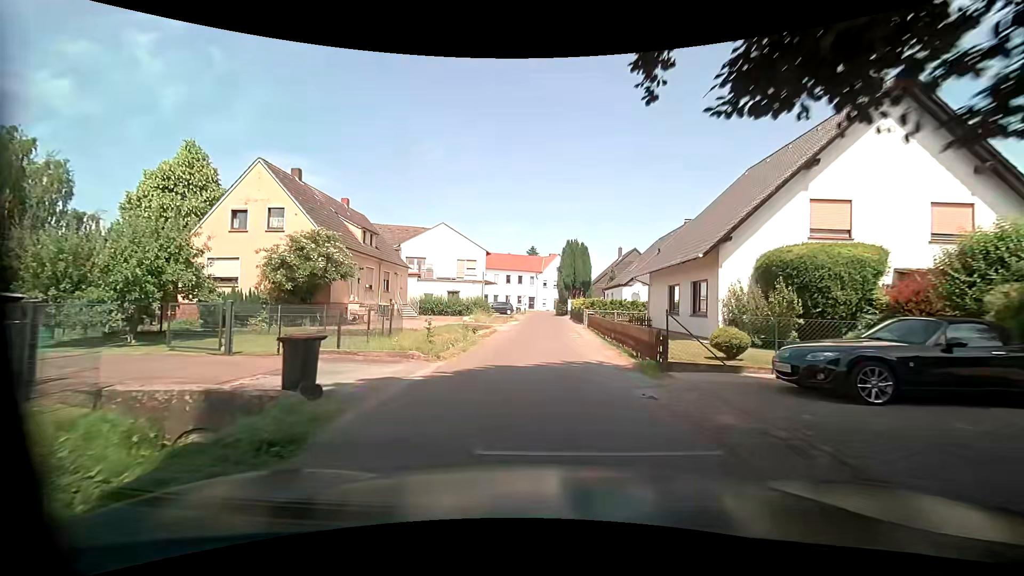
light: Day
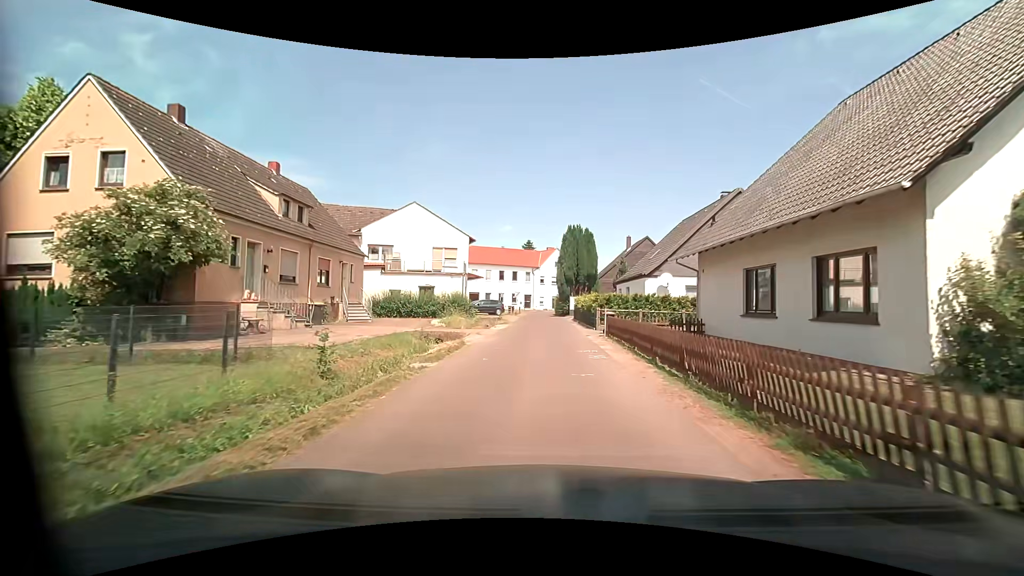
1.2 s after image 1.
(0.0, +10.0) m; 0°
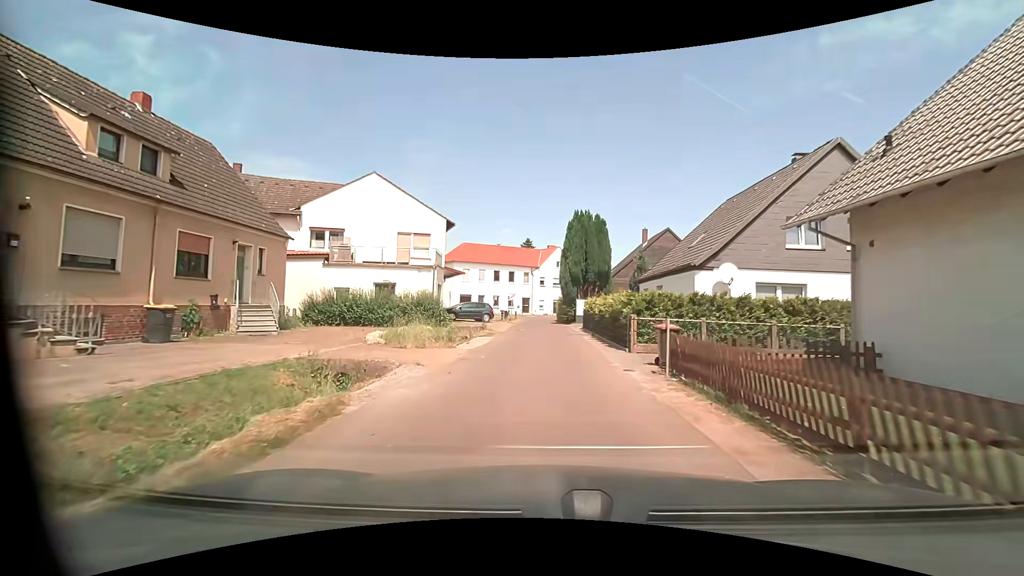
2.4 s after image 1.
(0.0, +10.0) m; 0°
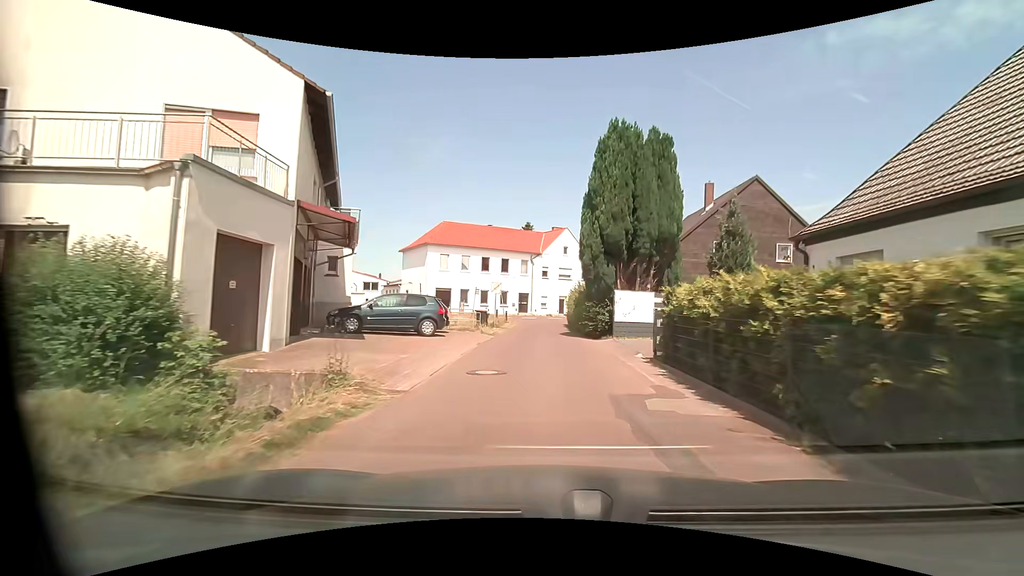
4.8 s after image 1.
(-0.3, +19.8) m; -1°
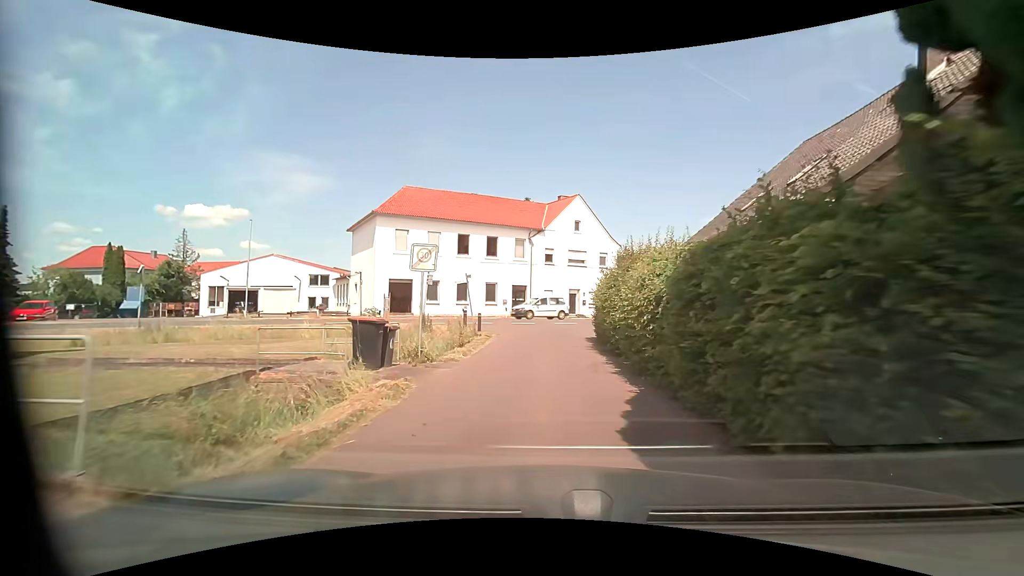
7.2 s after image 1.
(+0.1, +19.2) m; 0°
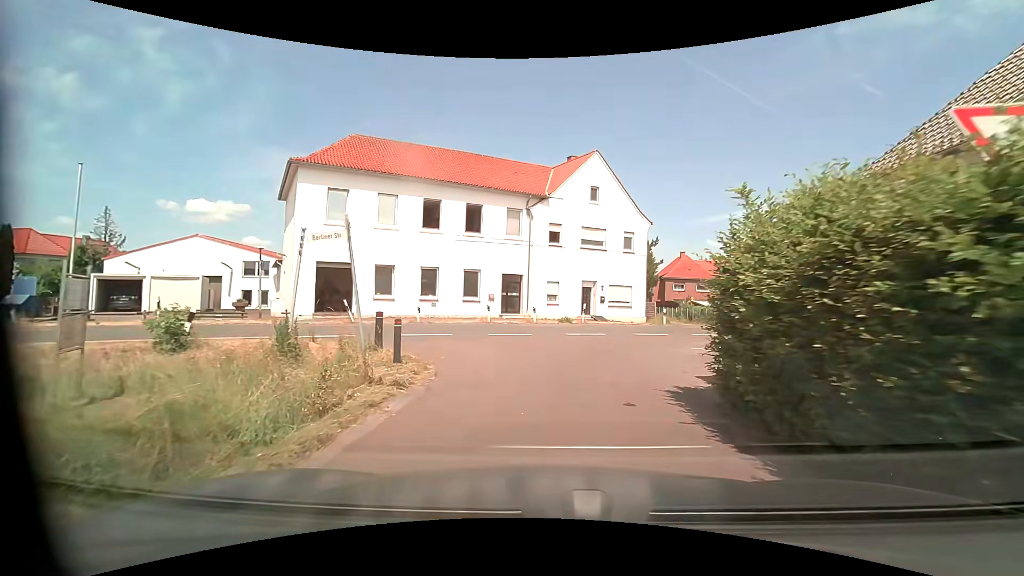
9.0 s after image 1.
(-0.3, +13.5) m; 0°
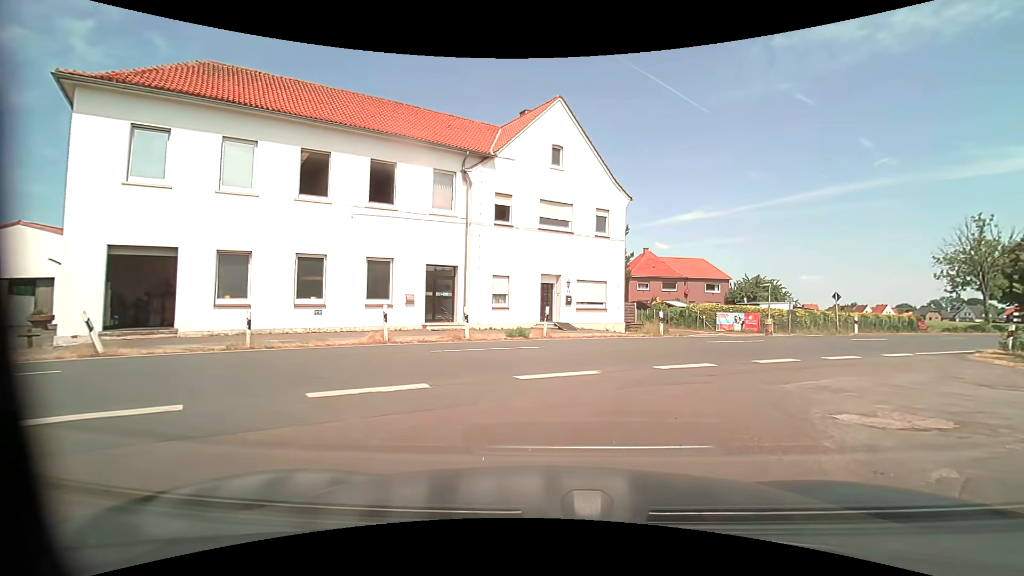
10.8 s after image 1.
(+0.3, +9.7) m; +5°
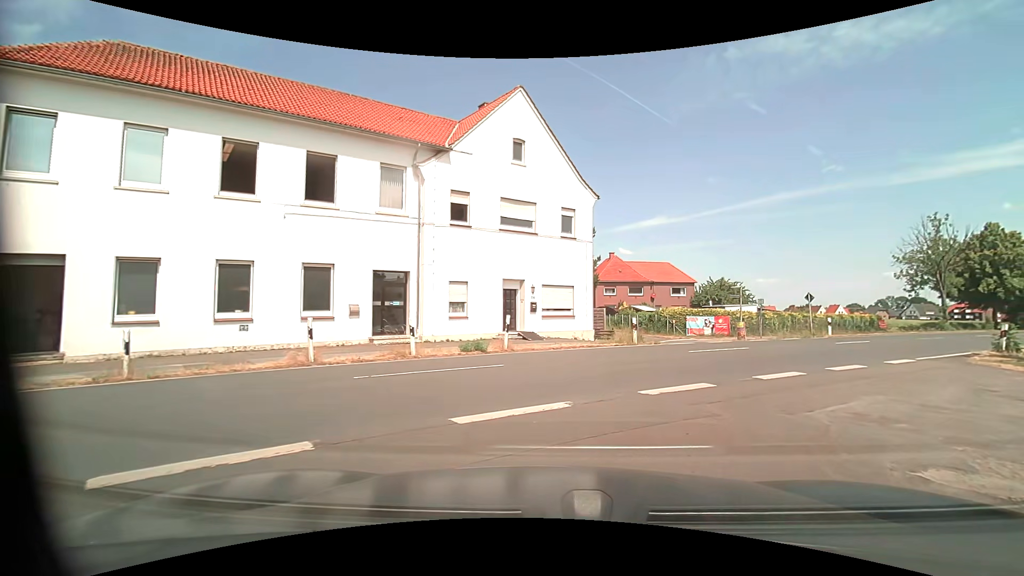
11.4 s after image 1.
(0.0, +2.2) m; +4°
(+2, +10) (+8, +18) (+15, +25) (+23, +31) (+30, +37) (+38, +44) (+46, +50) (+53, +57) (+61, +63) (+69, +70) m
